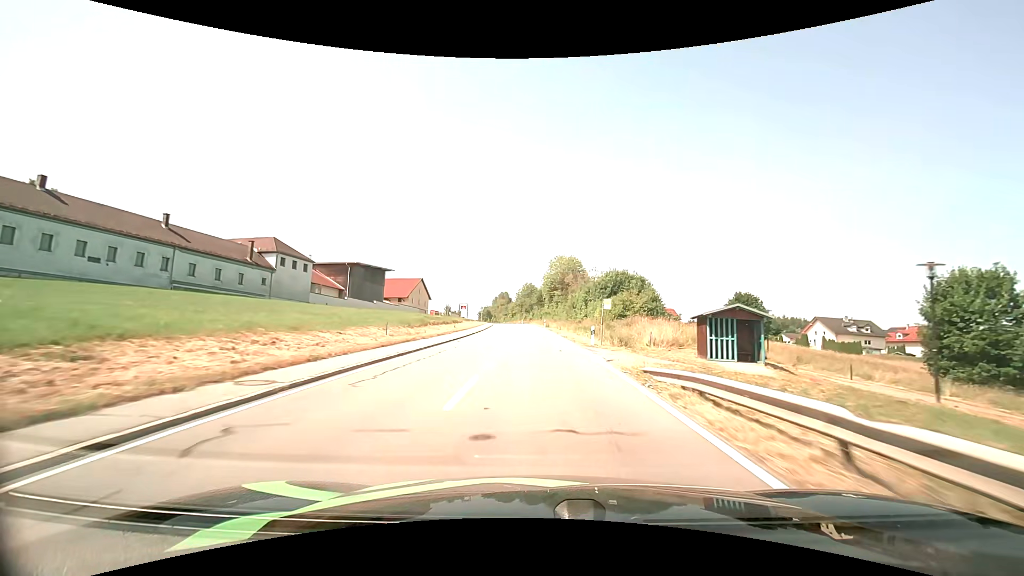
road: tertiary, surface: asphalt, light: Day
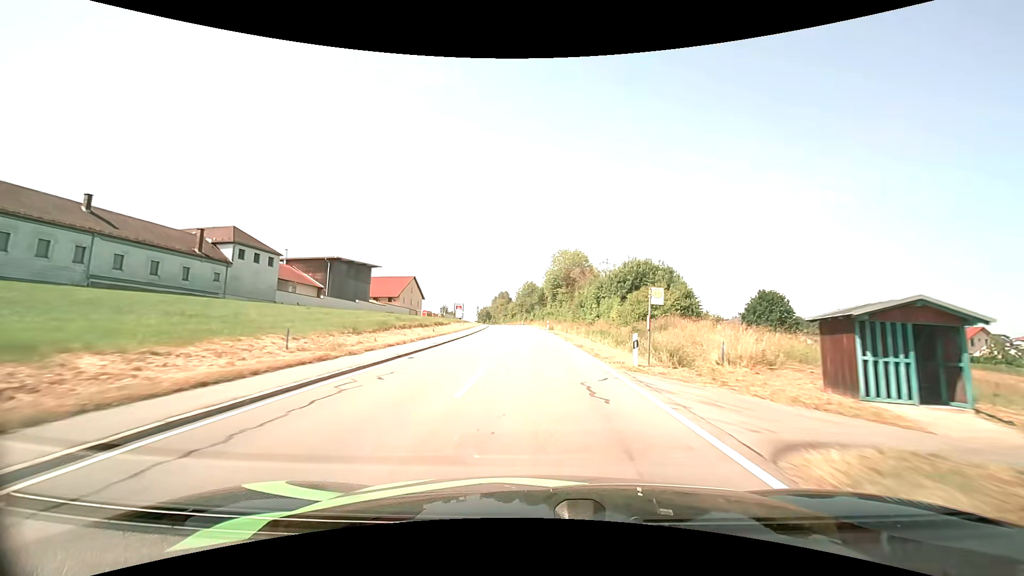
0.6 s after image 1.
(0.0, +11.0) m; 0°
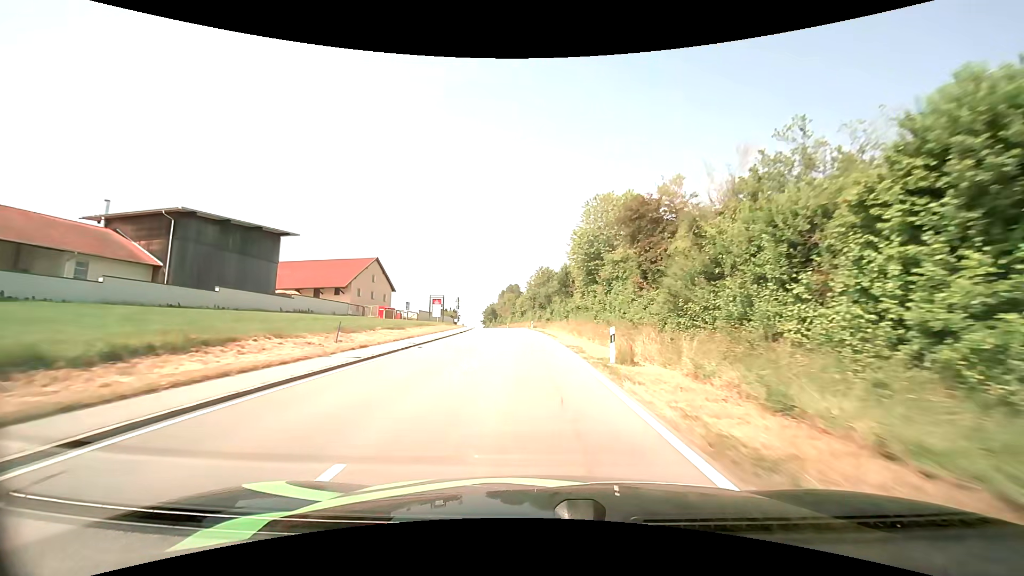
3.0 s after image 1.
(-0.4, +44.6) m; -2°
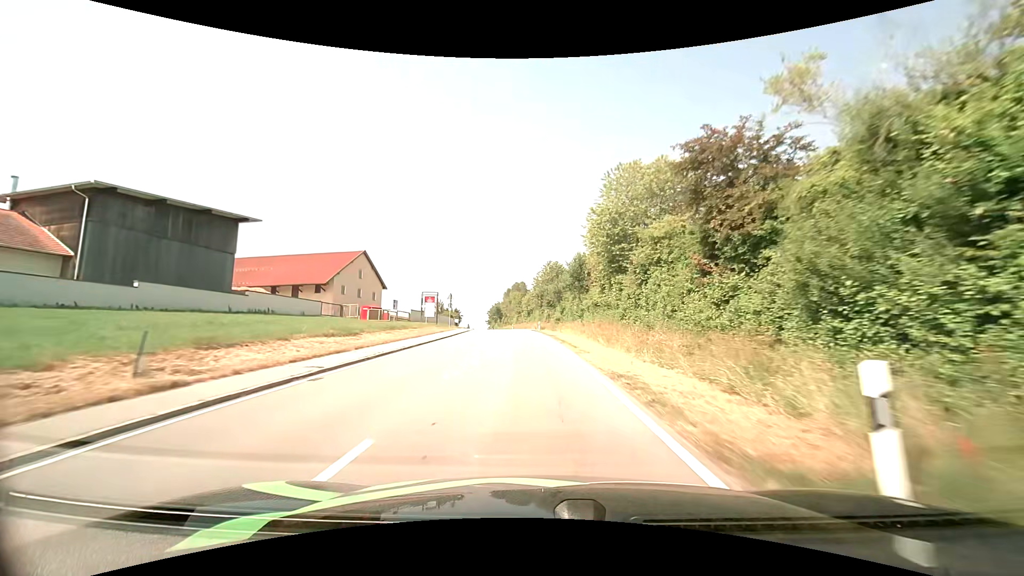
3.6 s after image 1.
(-0.1, +11.1) m; -1°
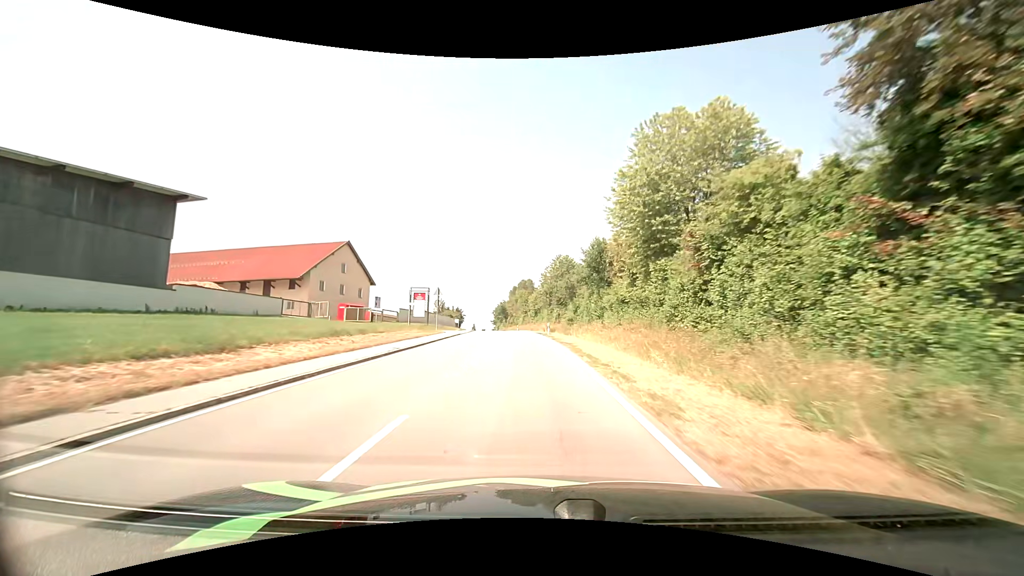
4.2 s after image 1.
(-0.1, +11.0) m; -1°
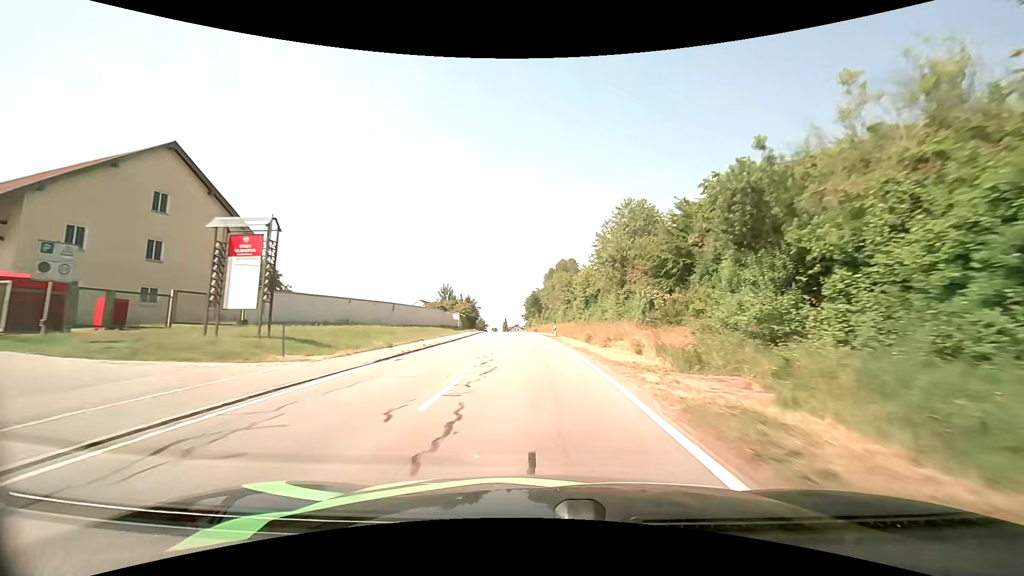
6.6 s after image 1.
(-1.4, +43.5) m; -4°
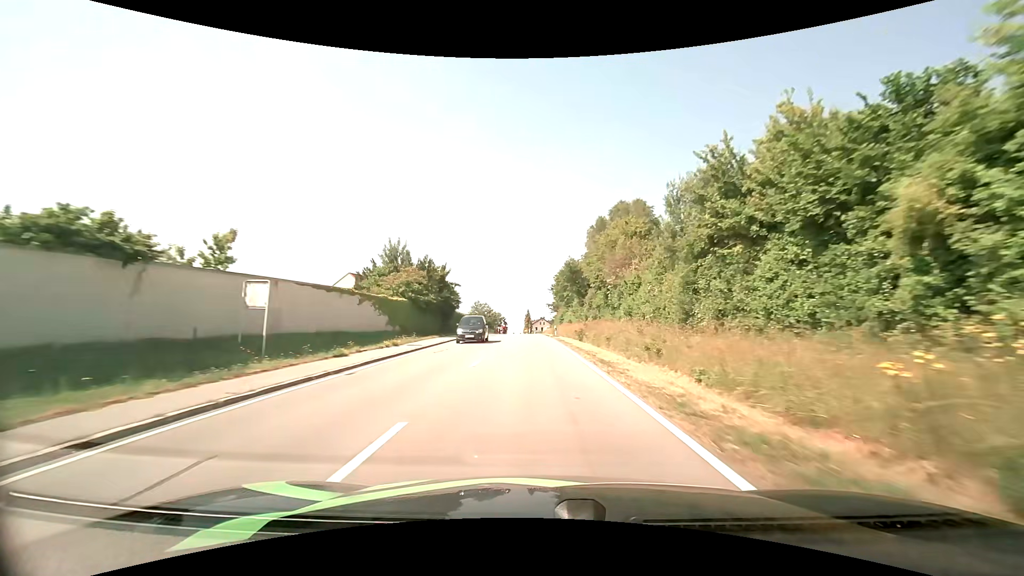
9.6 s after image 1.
(-1.6, +53.4) m; -3°
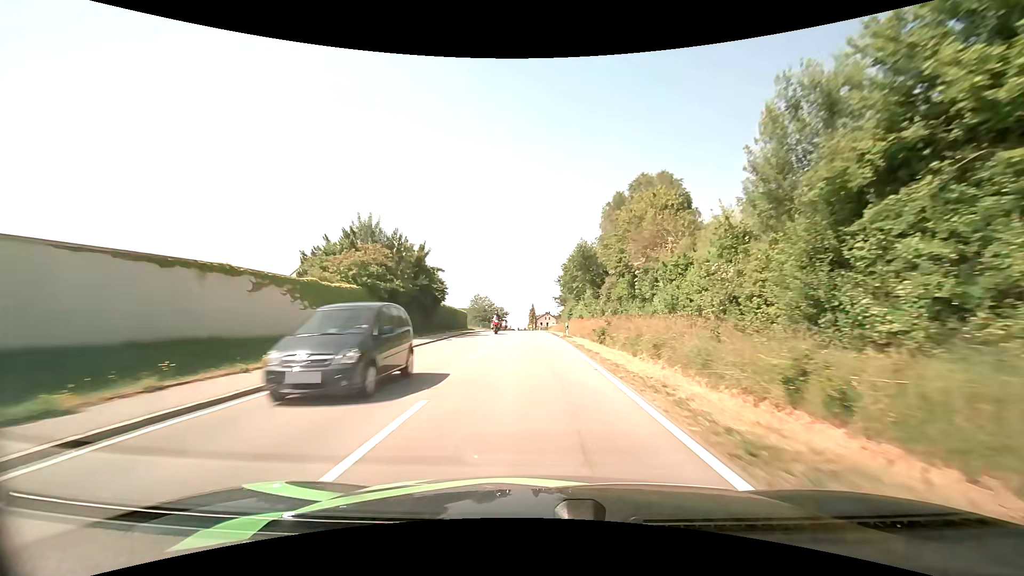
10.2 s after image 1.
(0.0, +10.5) m; 0°
(0, +10) (0, +20) (0, +30) (-1, +40) (-1, +50) (-1, +60) (-1, +70) (-2, +80) (-2, +90) (-3, +100) m
